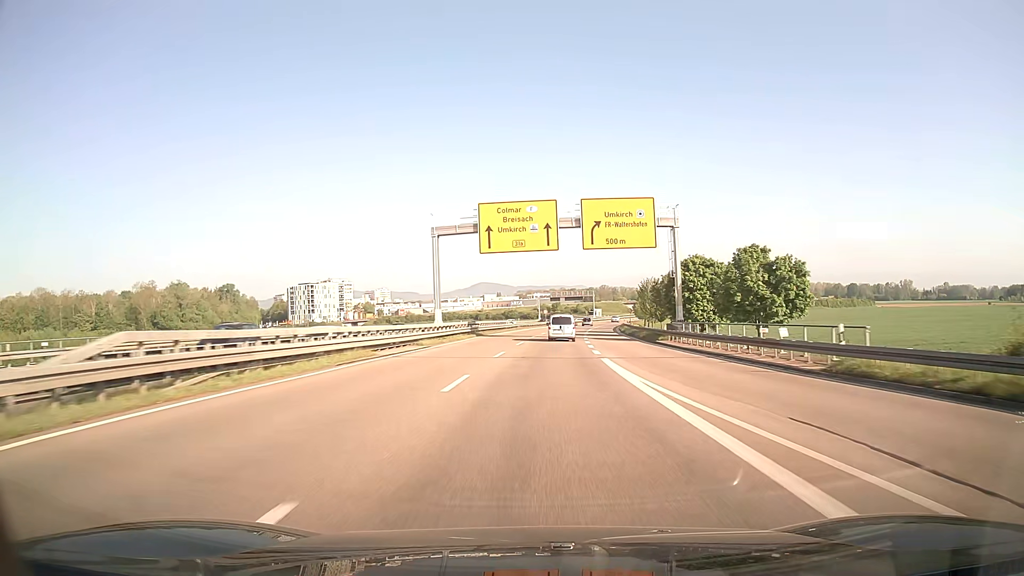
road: trunk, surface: asphalt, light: Day
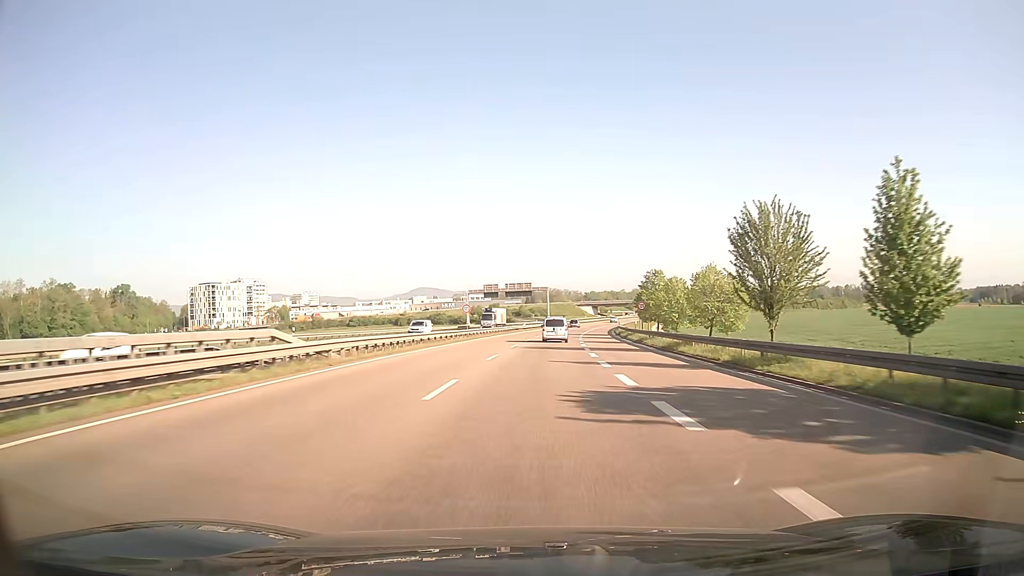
(+3.0, +61.3) m; +5°
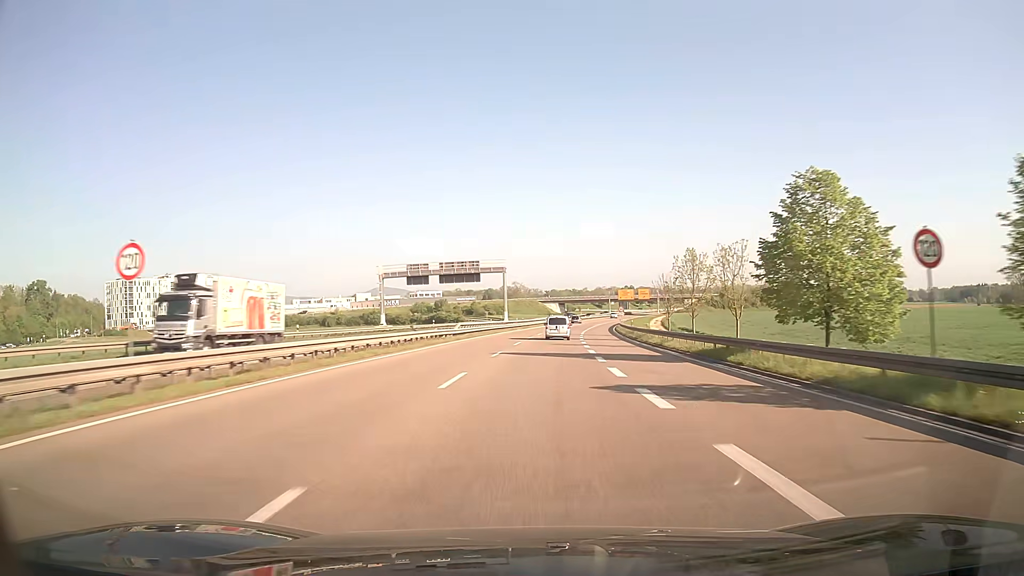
(+1.4, +46.3) m; +4°
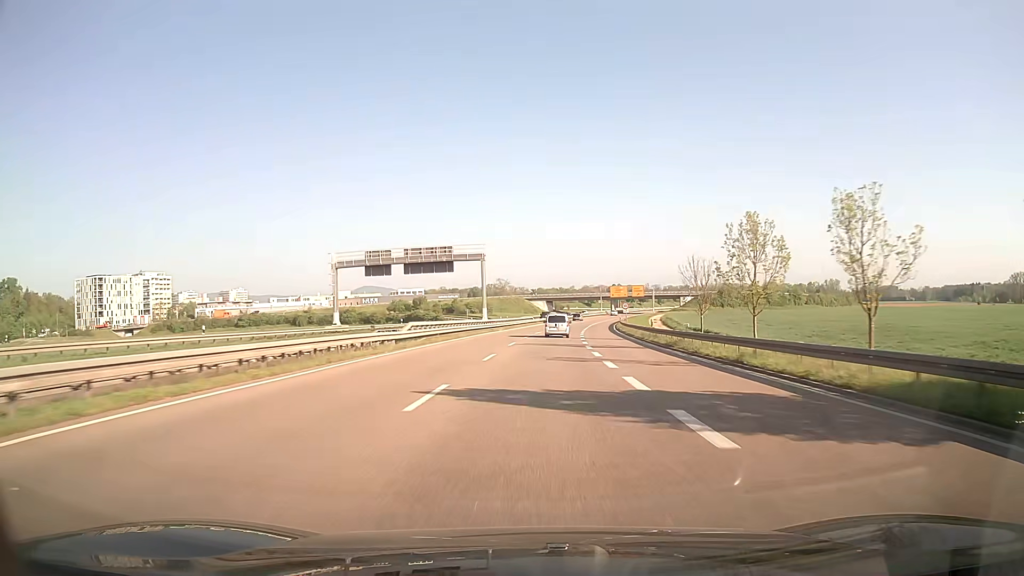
(+0.1, +15.5) m; +1°
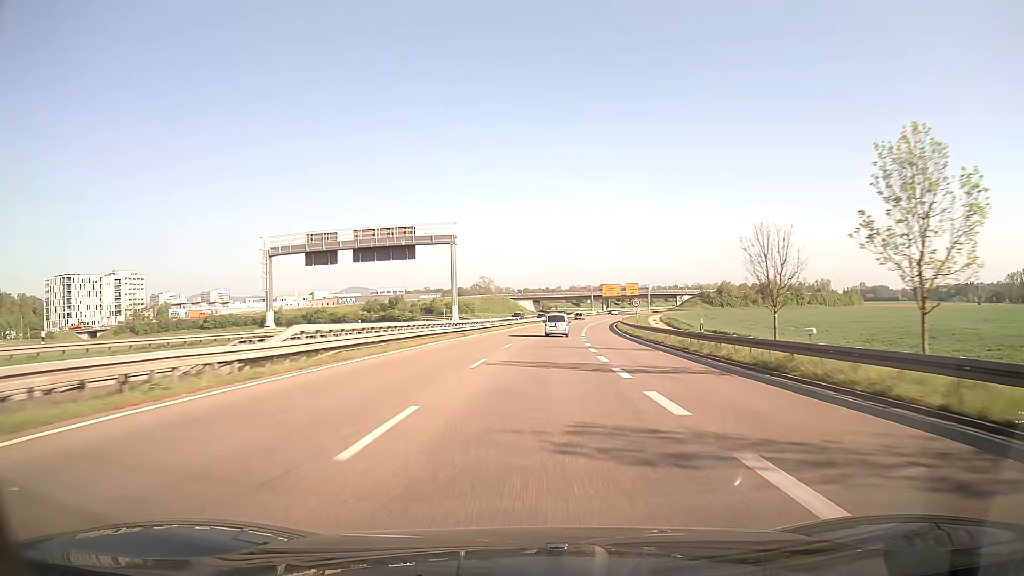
(+0.1, +15.5) m; +1°
(0, +10) (0, +20) (+1, +30) (+1, +40) (+2, +50) (+3, +60) (+4, +70) (+5, +80) (+6, +90) (+7, +100) m
